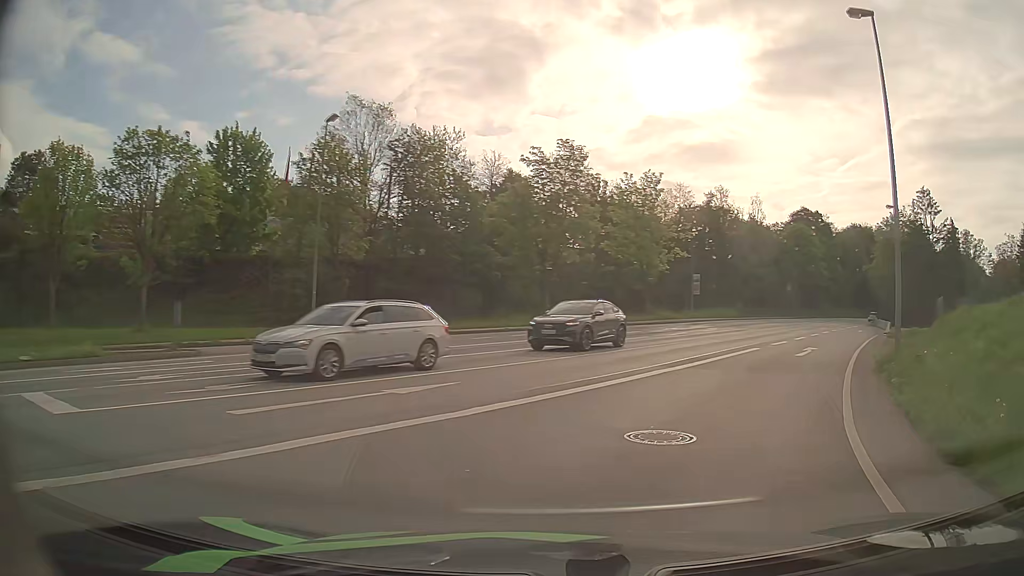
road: primary_link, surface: asphalt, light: Day
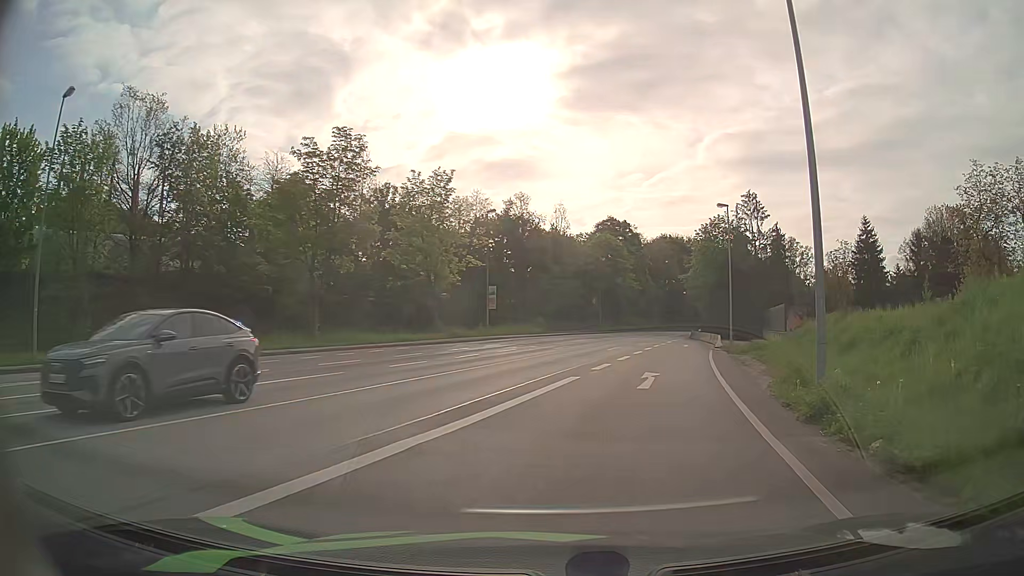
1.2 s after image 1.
(+1.3, +7.1) m; +18°
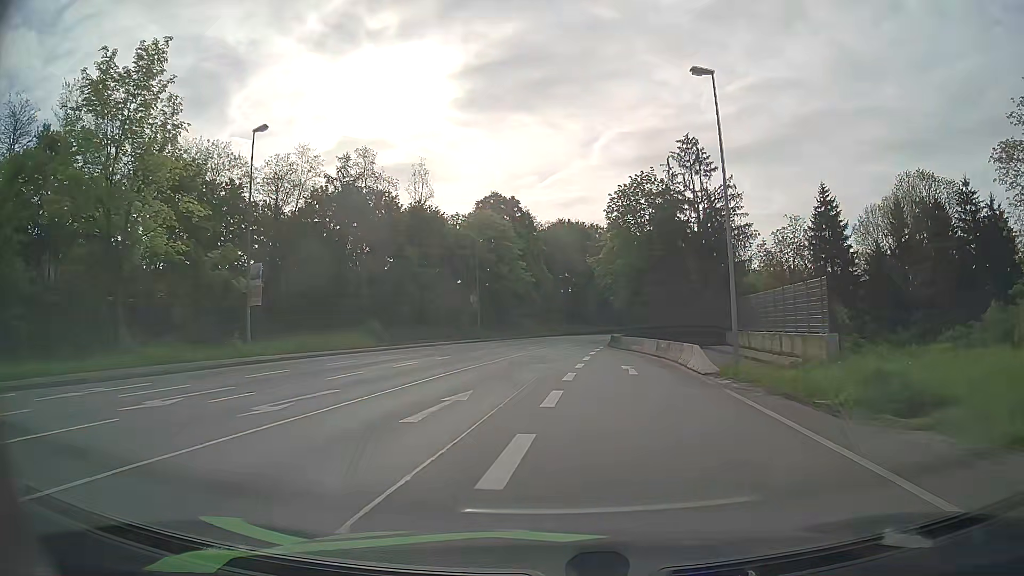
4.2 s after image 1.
(+3.1, +26.9) m; +8°
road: primary
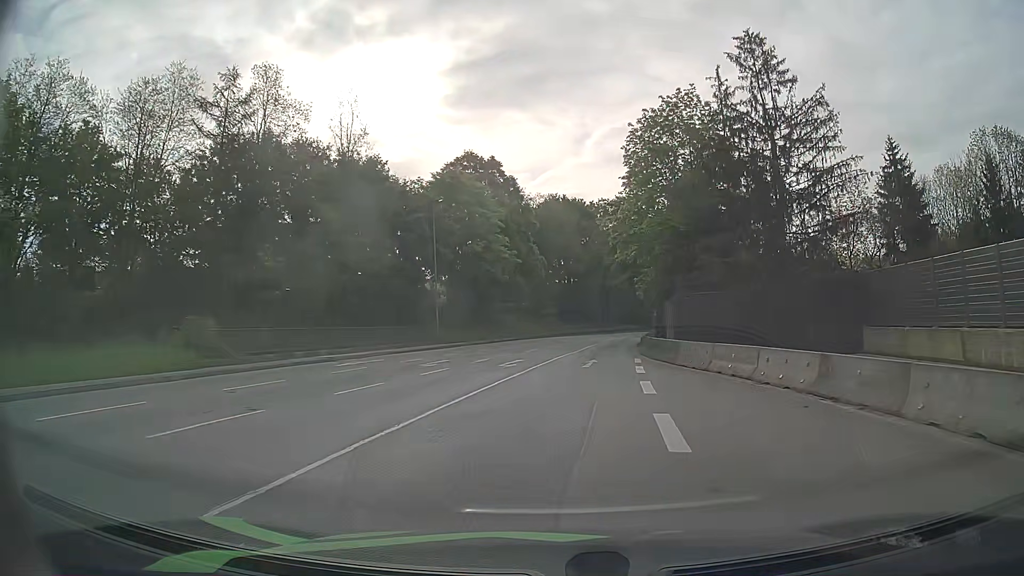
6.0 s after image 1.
(+0.1, +22.7) m; +1°
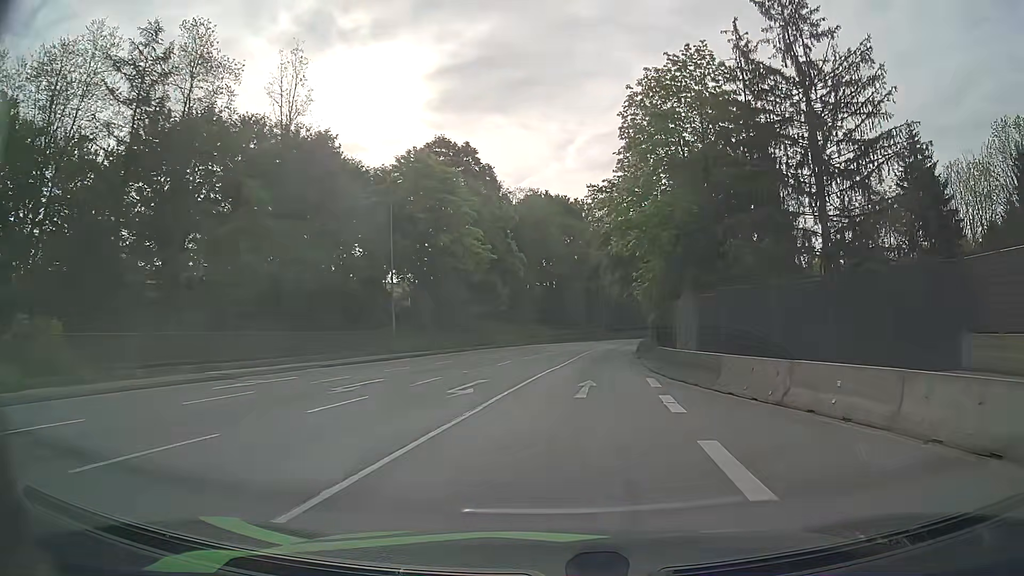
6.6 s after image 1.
(+0.1, +8.2) m; +2°
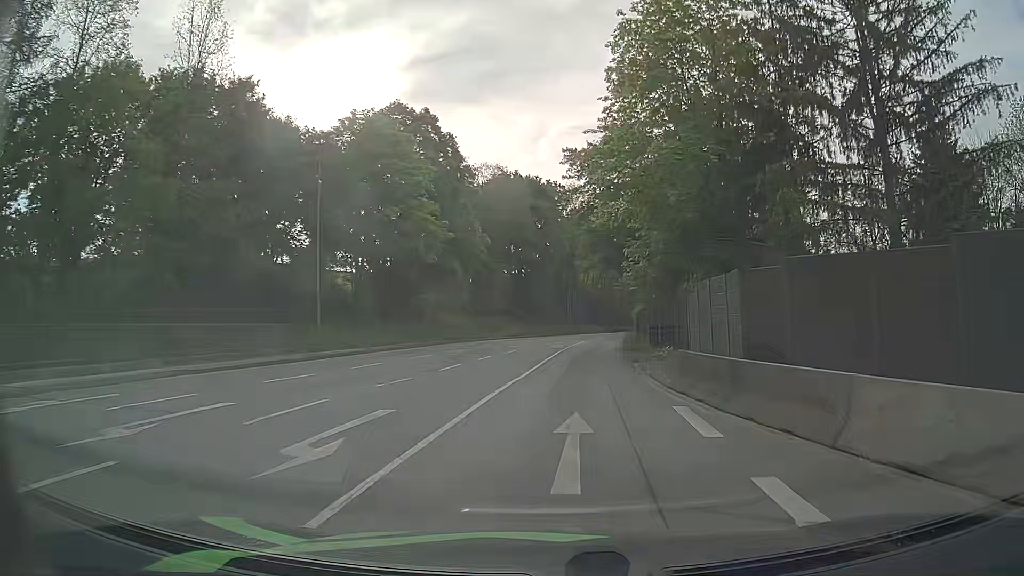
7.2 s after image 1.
(+0.2, +8.4) m; +2°
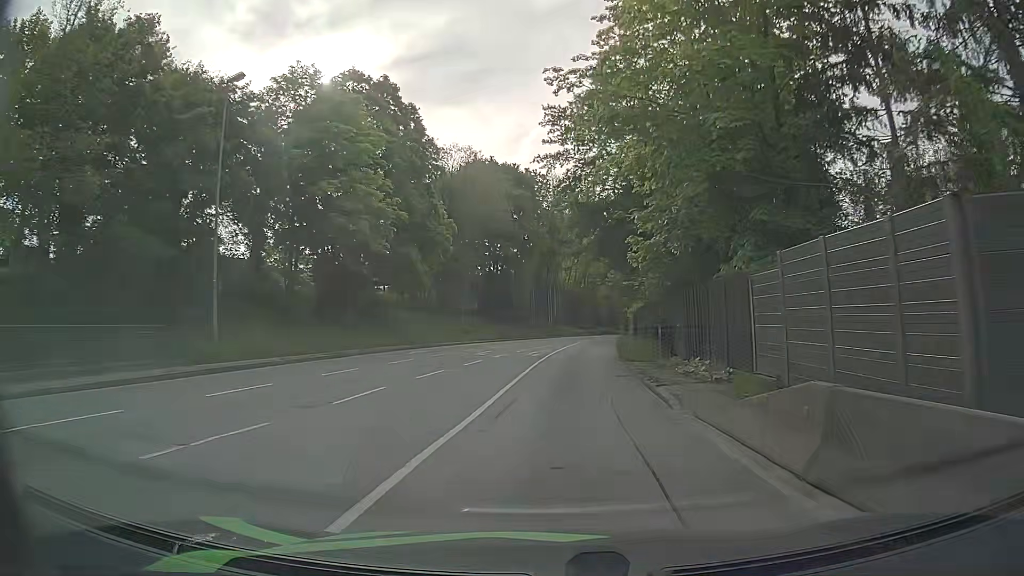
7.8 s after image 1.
(+0.2, +8.6) m; +2°
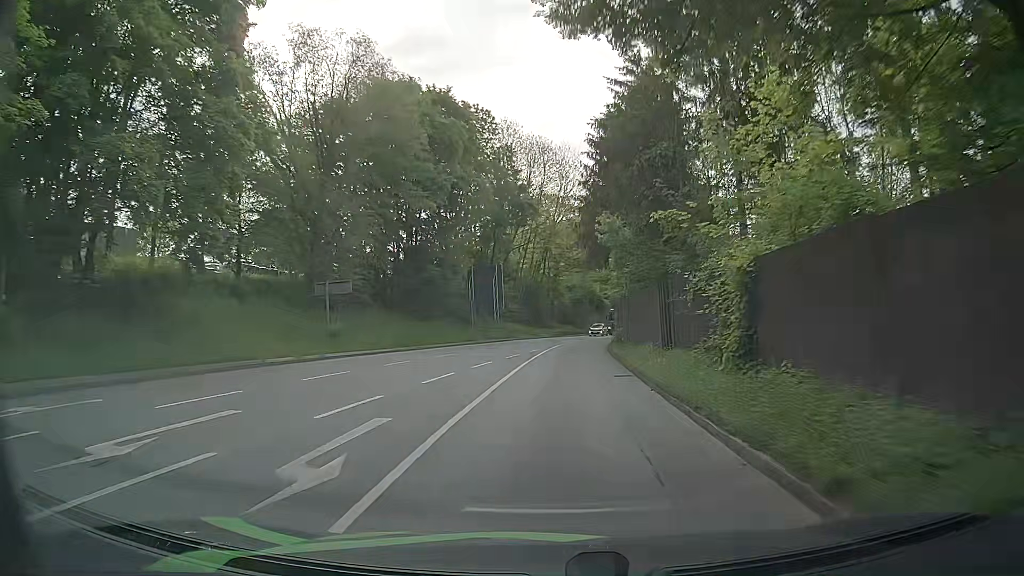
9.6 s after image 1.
(+0.8, +26.6) m; +3°
(0, +10) (+1, +20) (+1, +30) (+2, +40) (+4, +50) (+6, +60) (+8, +69) (+10, +79) (+13, +89) (+17, +98) m
